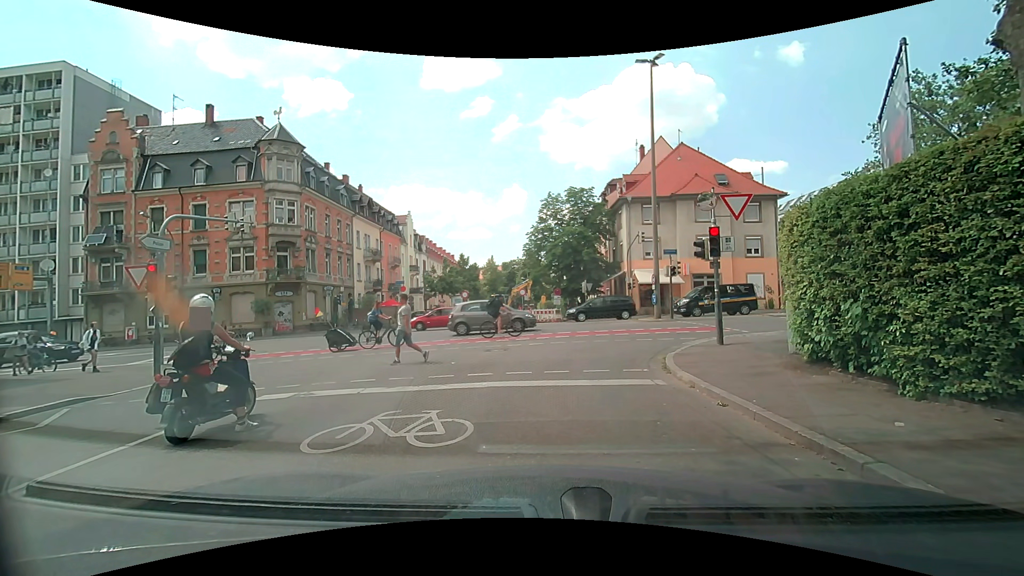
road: residential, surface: asphalt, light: Day
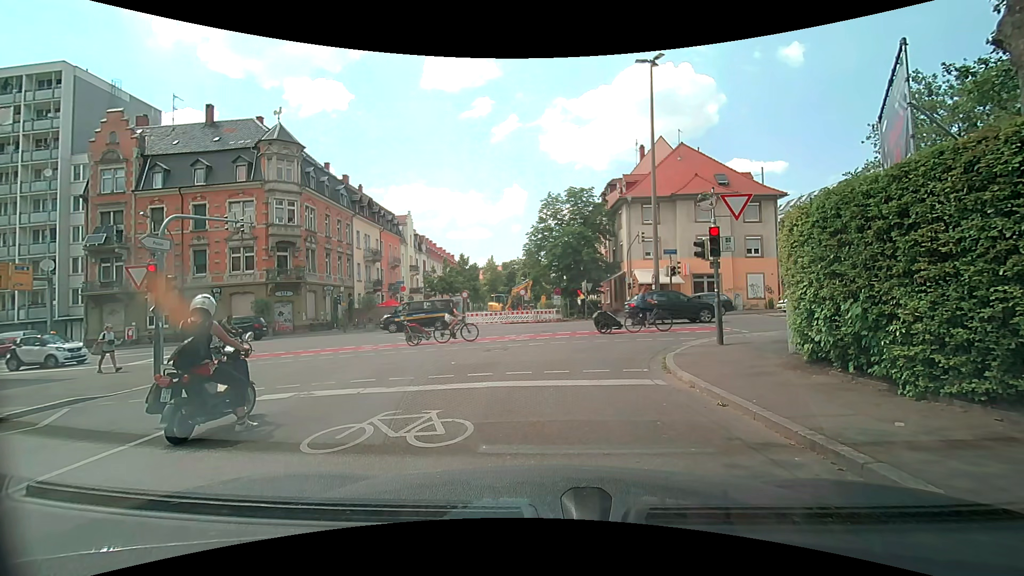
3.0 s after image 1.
(0.0, 0.0) m; 0°
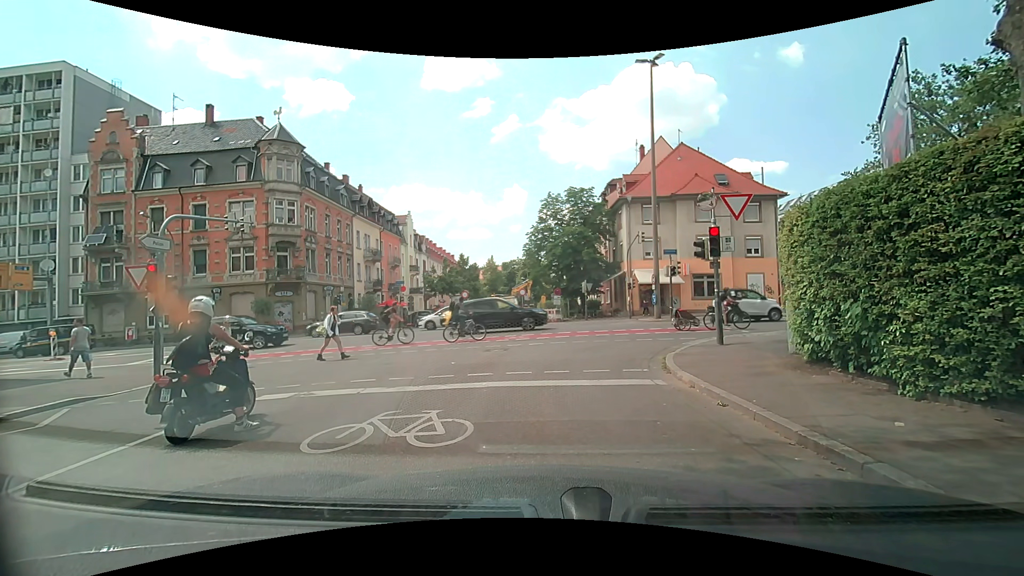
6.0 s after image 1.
(0.0, 0.0) m; 0°
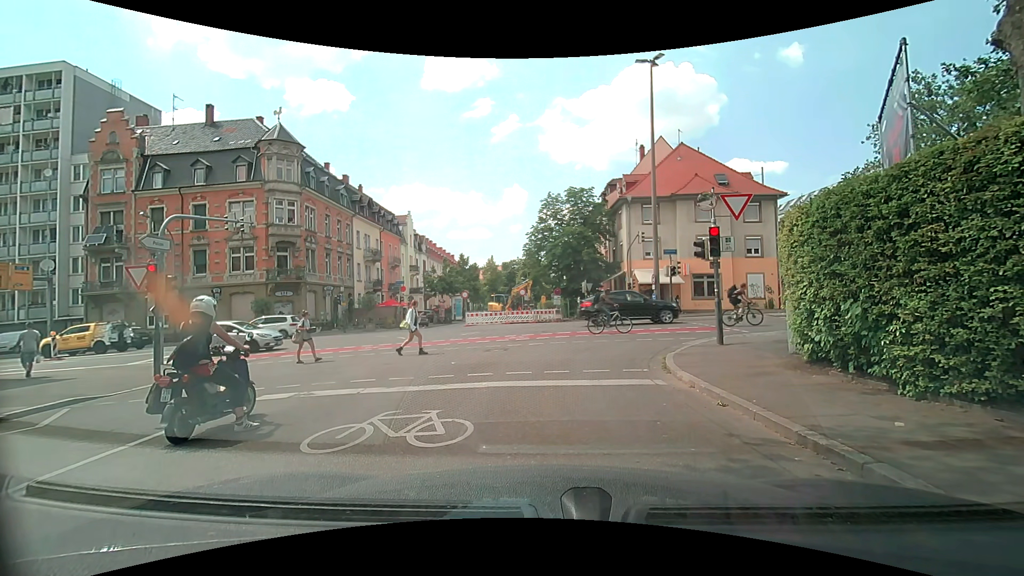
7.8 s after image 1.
(0.0, 0.0) m; 0°
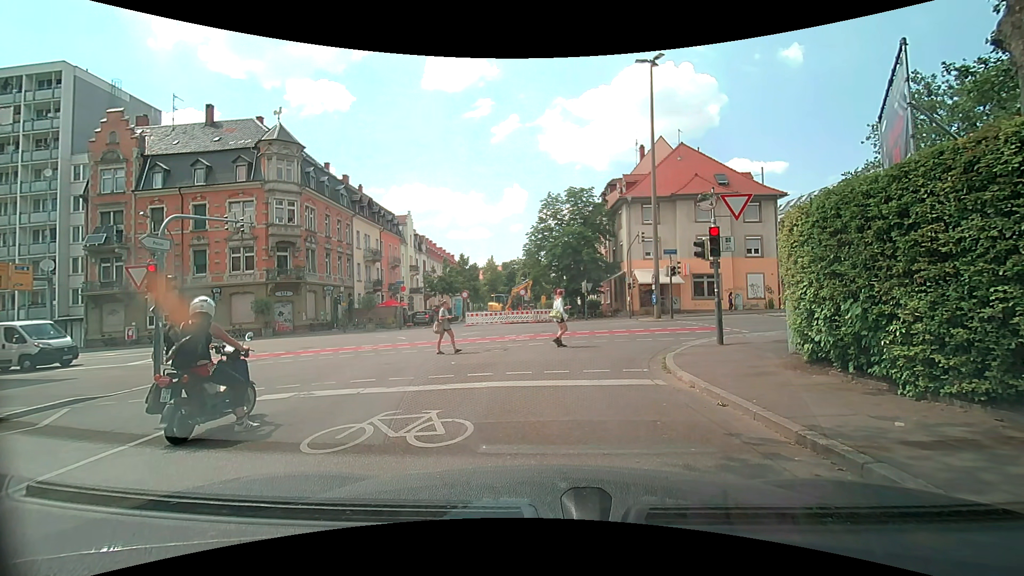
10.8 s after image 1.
(0.0, 0.0) m; 0°
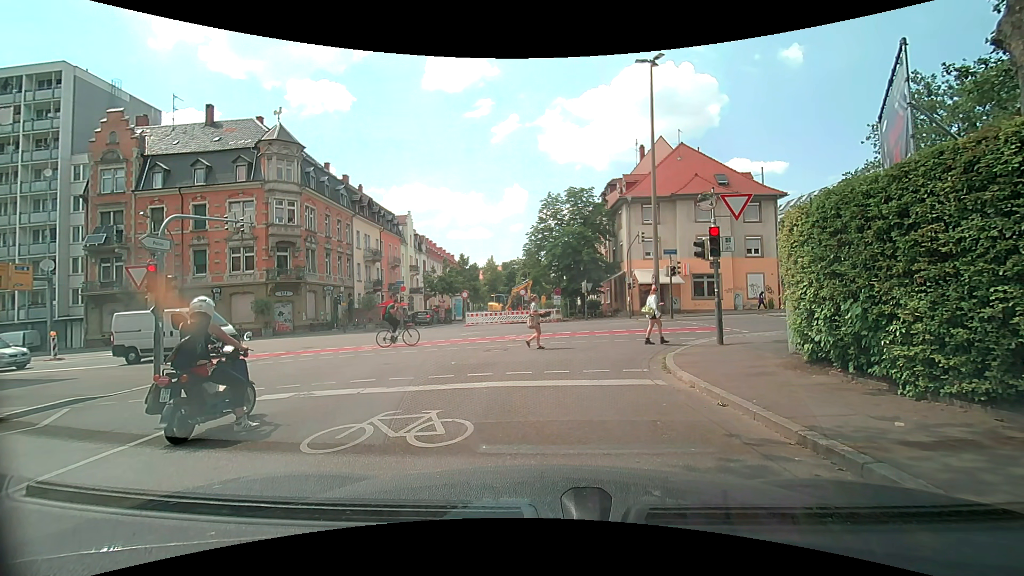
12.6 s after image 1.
(0.0, 0.0) m; 0°
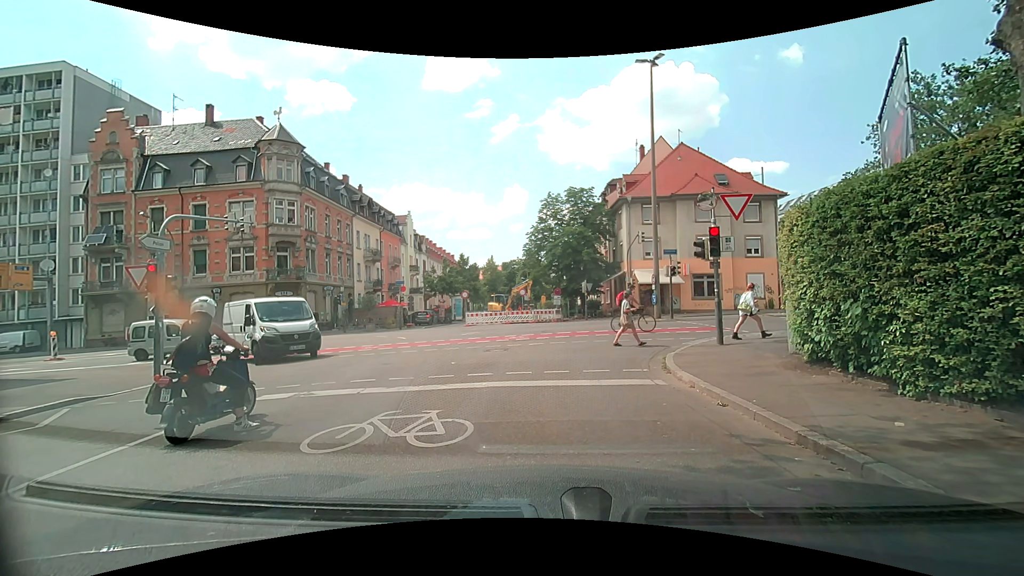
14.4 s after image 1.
(0.0, 0.0) m; 0°
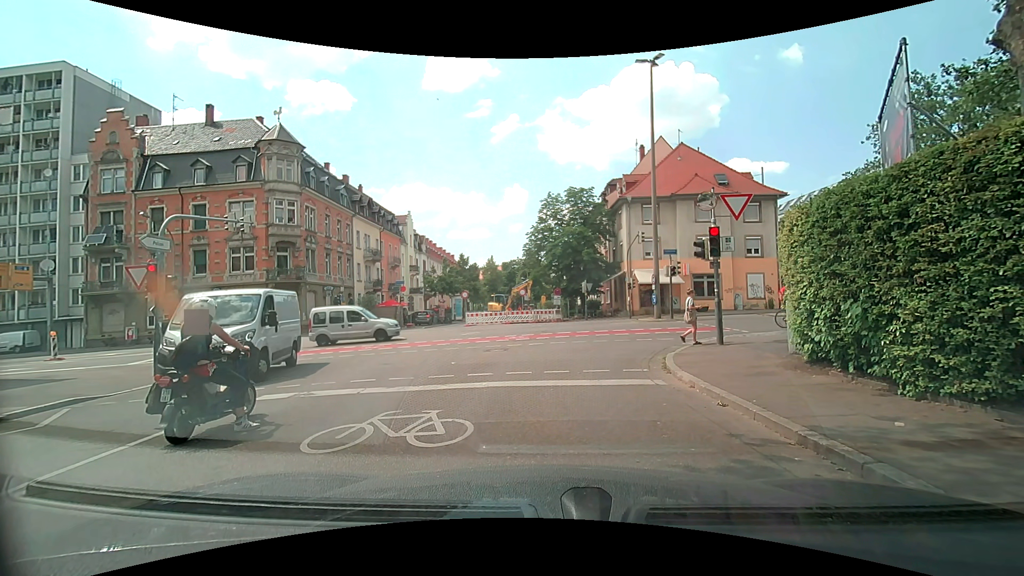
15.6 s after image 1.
(0.0, 0.0) m; 0°
